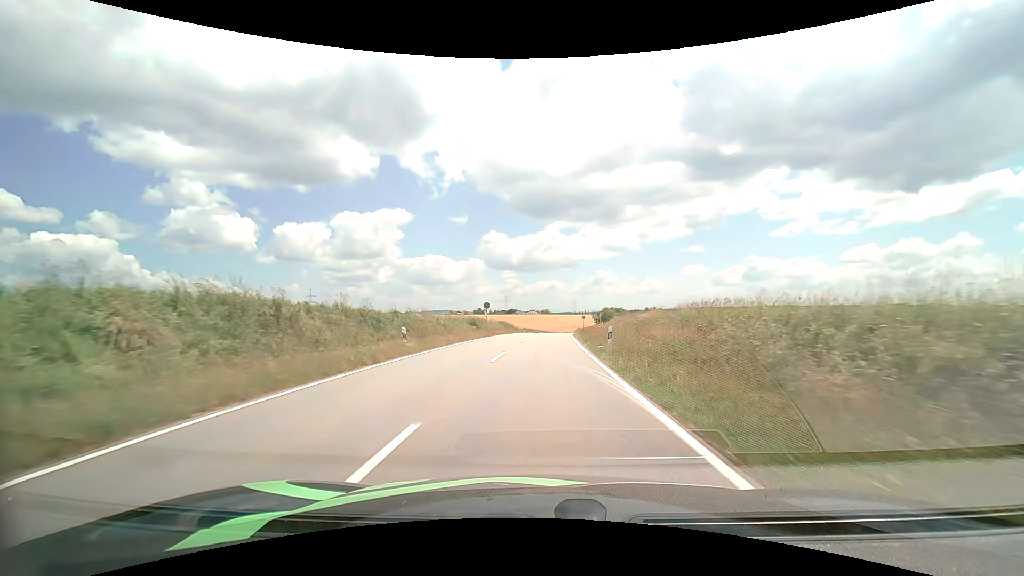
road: tertiary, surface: asphalt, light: Day
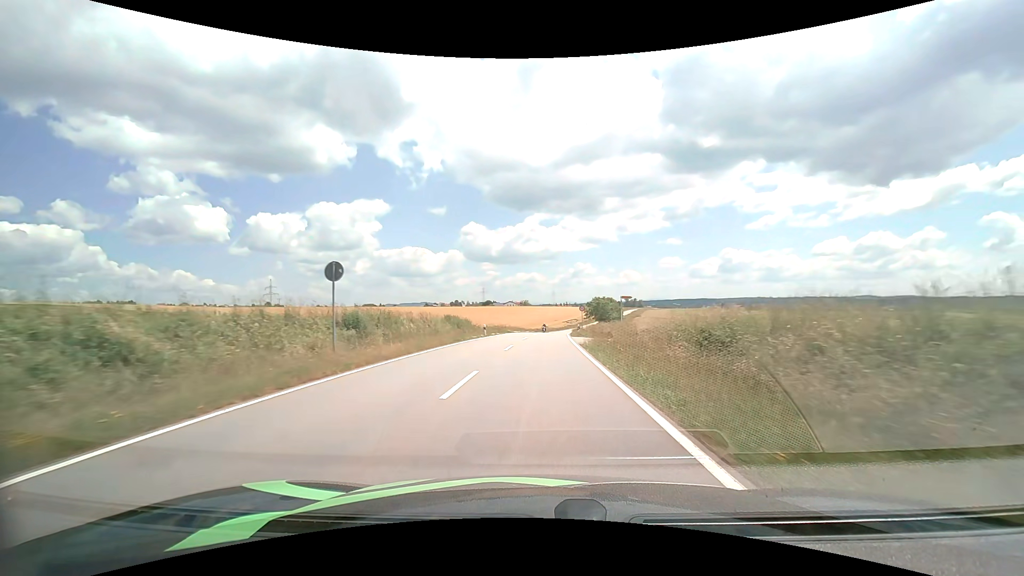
(+0.4, +31.3) m; +2°
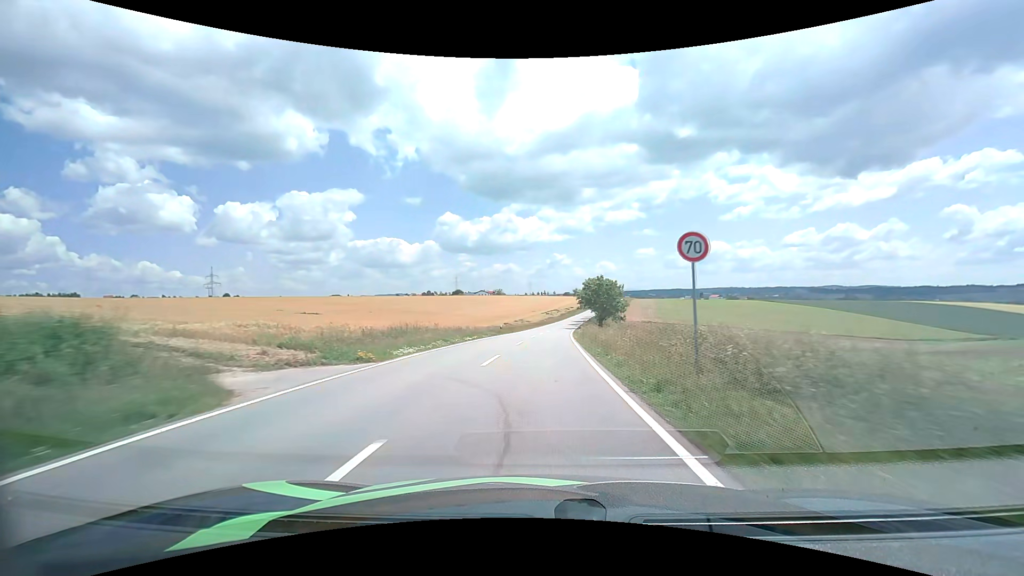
(+1.1, +43.8) m; +3°
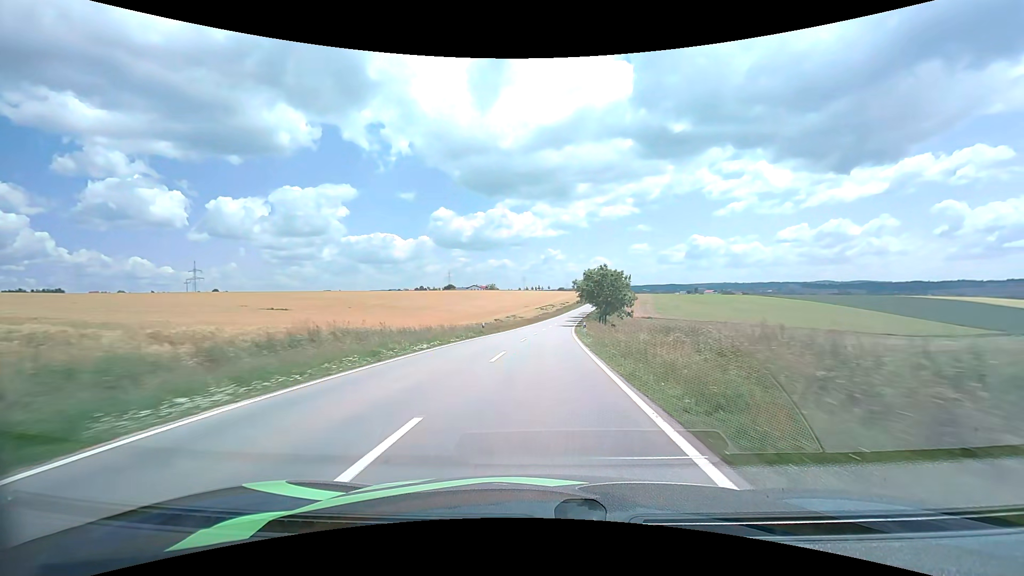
(+0.1, +11.4) m; +1°
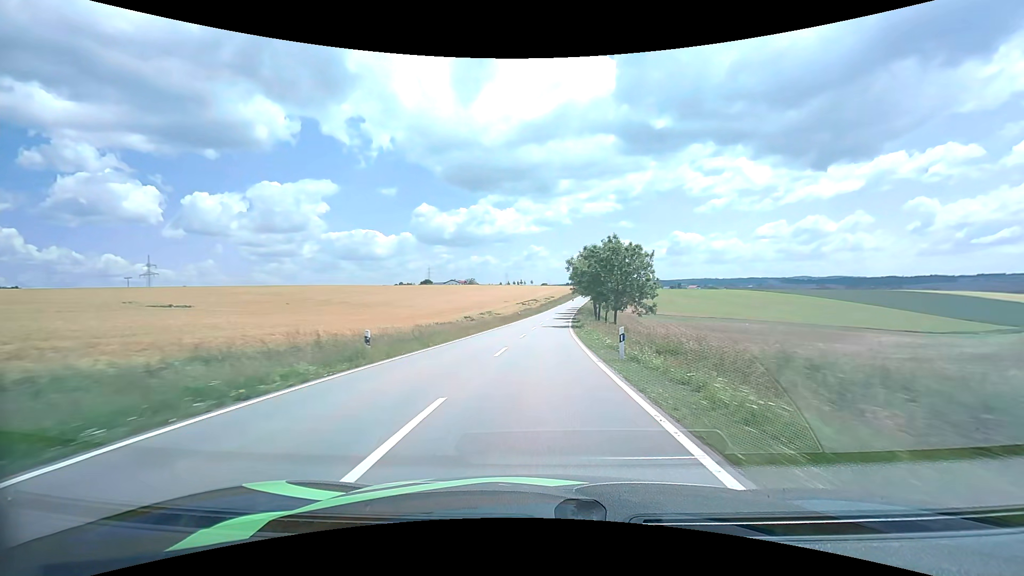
(+0.4, +23.2) m; +2°
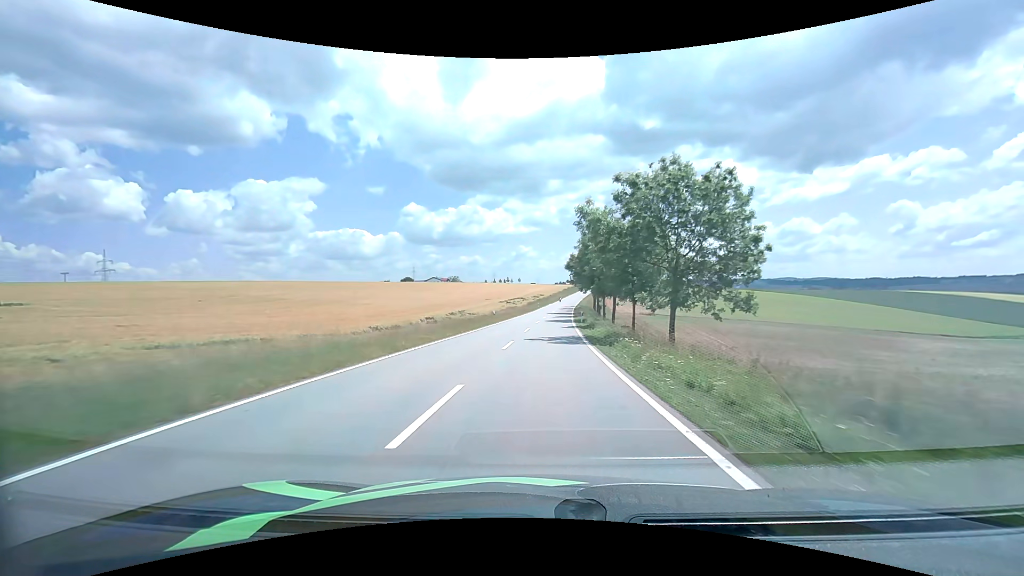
(+0.3, +23.6) m; +1°
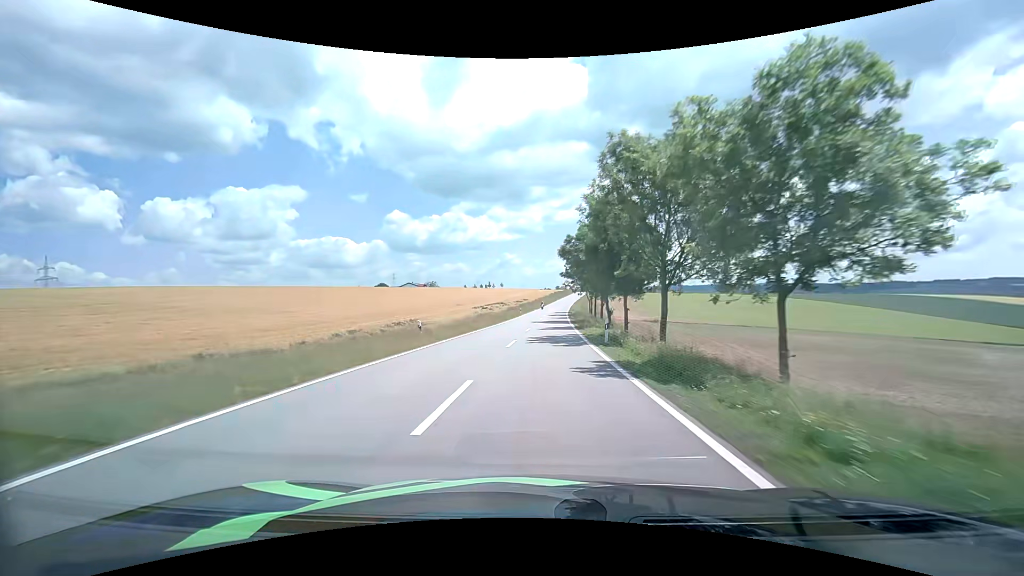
(+0.4, +23.8) m; +2°
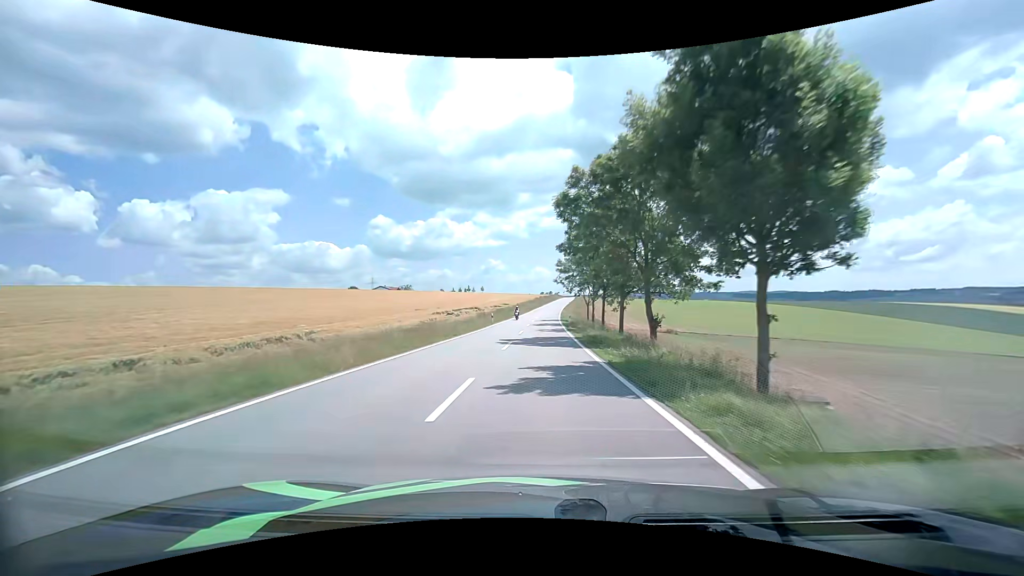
(+0.5, +24.2) m; +2°
(0, +10) (0, +20) (0, +30) (+1, +40) (+1, +50) (+1, +60) (+1, +70) (+2, +80) (+2, +90) (+3, +100) m
